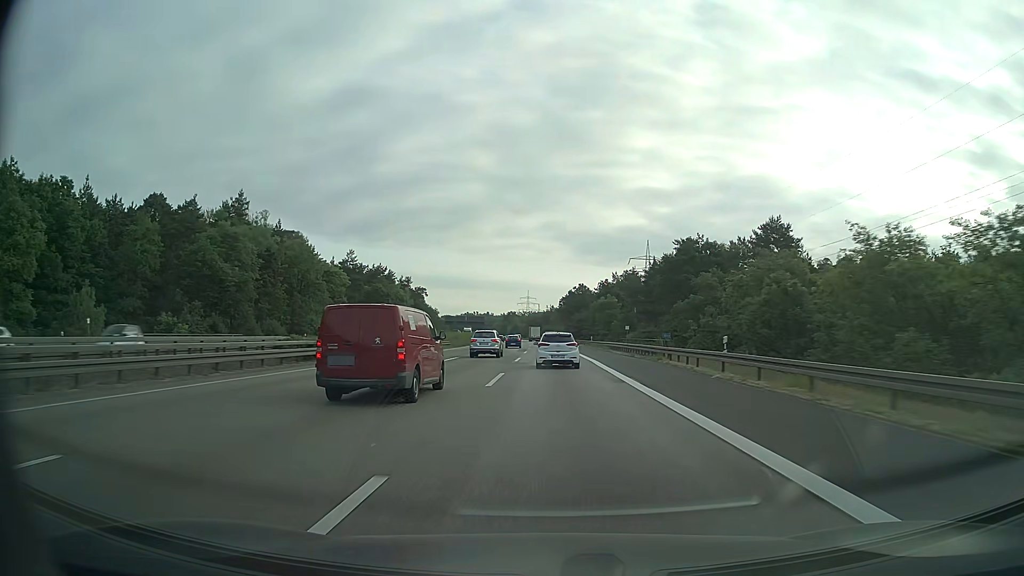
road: motorway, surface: asphalt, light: Day
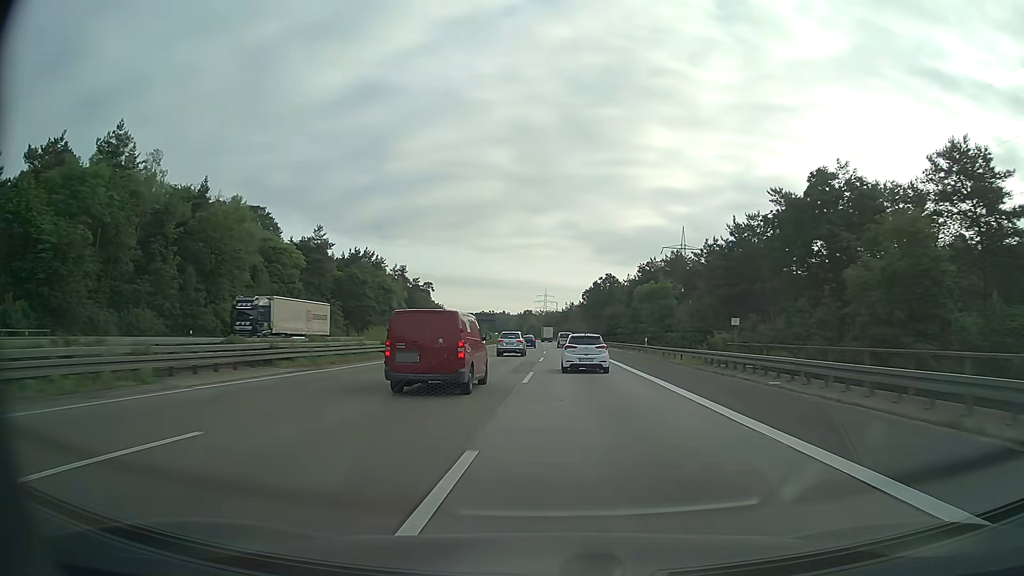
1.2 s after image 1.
(-0.5, +33.2) m; -2°
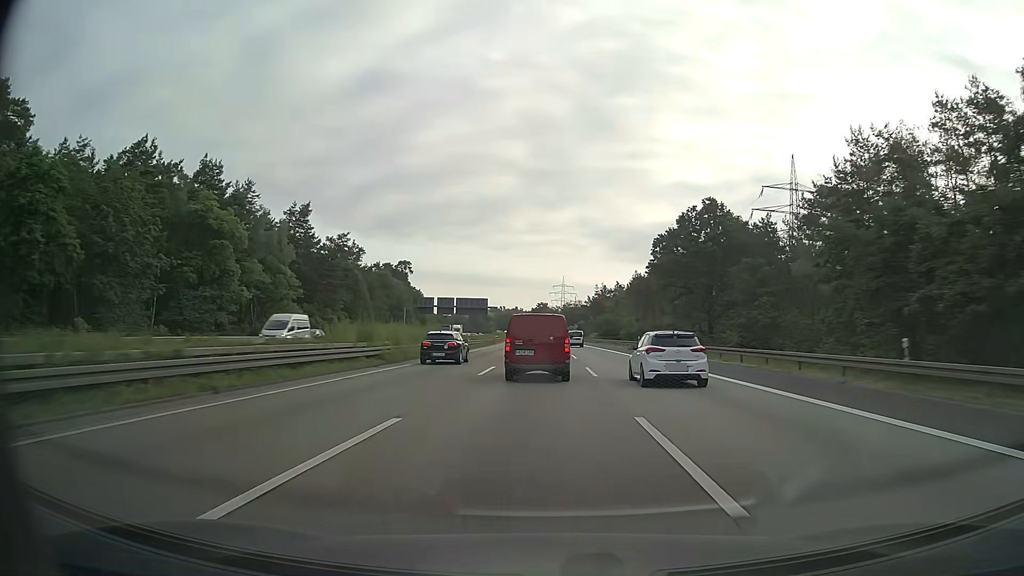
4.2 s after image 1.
(-1.3, +86.3) m; -1°
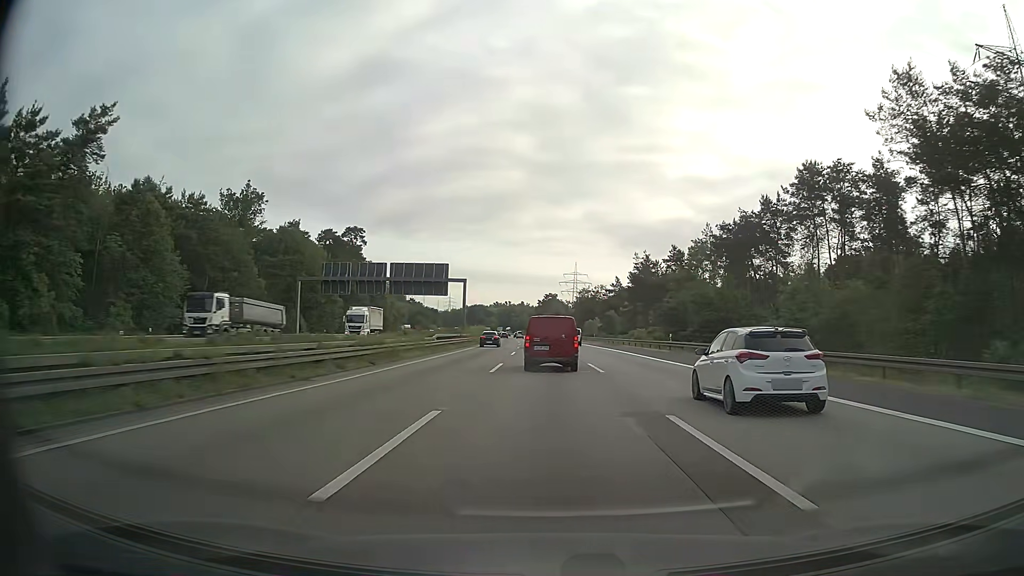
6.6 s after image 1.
(-0.2, +70.2) m; -1°
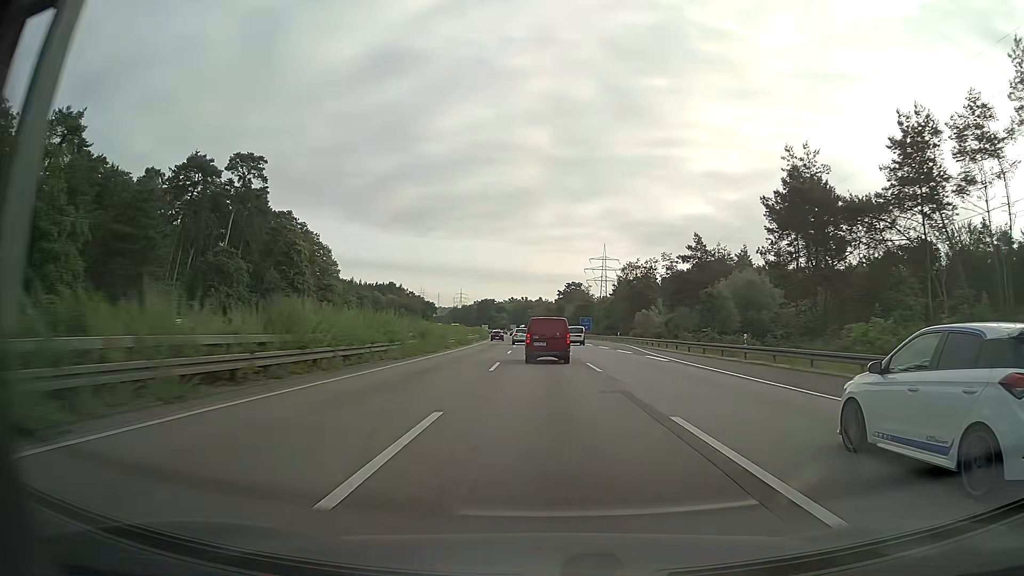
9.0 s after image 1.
(-0.9, +71.0) m; -2°
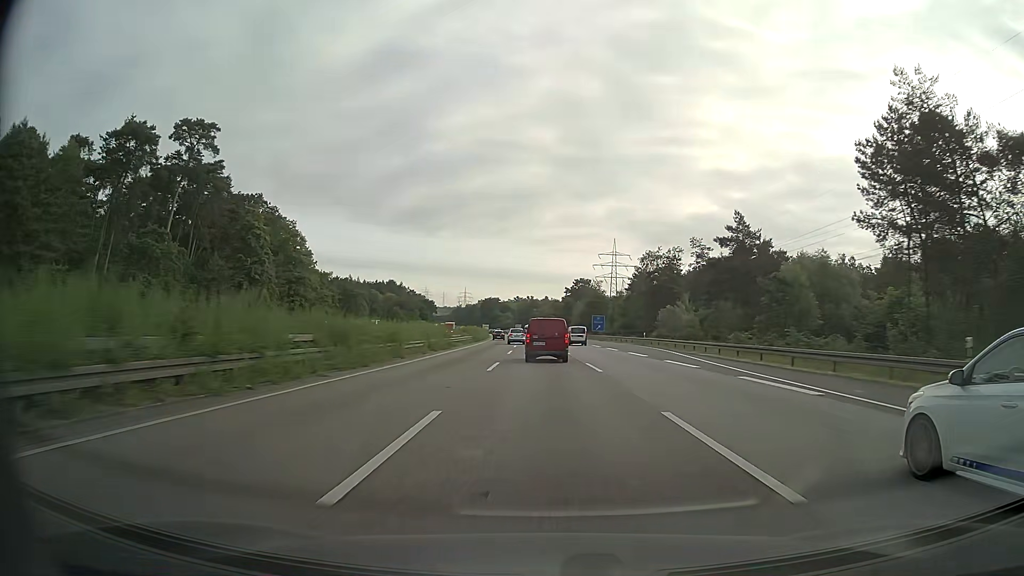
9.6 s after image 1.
(-0.1, +17.9) m; -1°
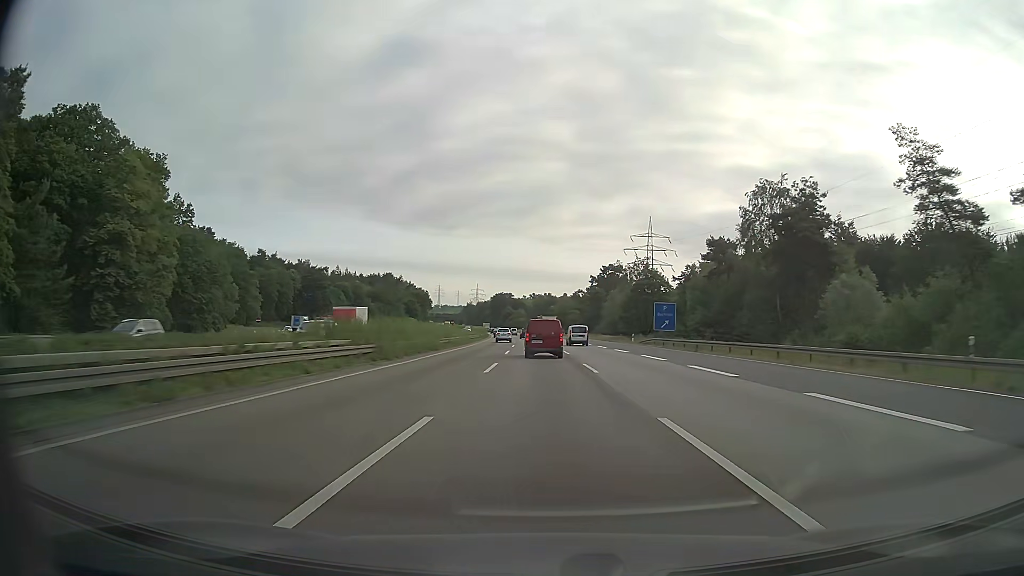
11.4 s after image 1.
(-0.6, +53.8) m; -1°
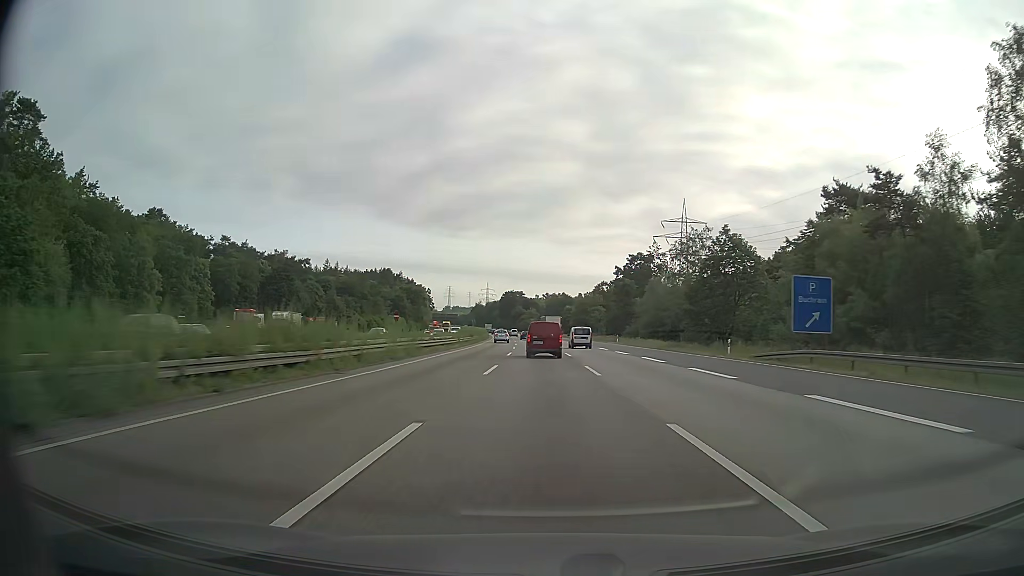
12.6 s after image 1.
(-0.4, +36.1) m; -1°
(0, +10) (0, +20) (0, +30) (0, +40) (-1, +50) (-1, +60) (-1, +70) (-2, +80) (-2, +90) (-3, +100) m
